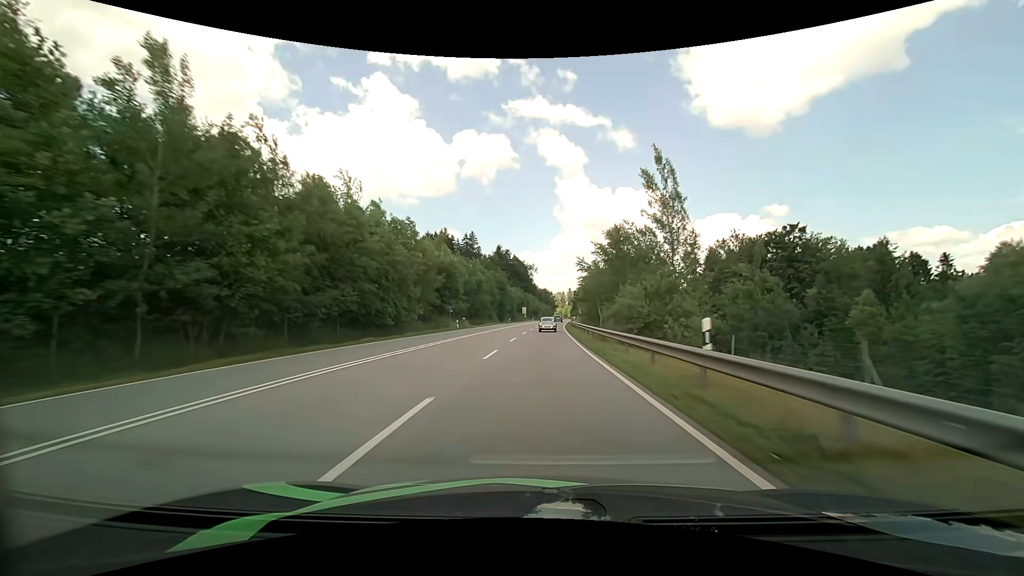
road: primary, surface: asphalt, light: Day
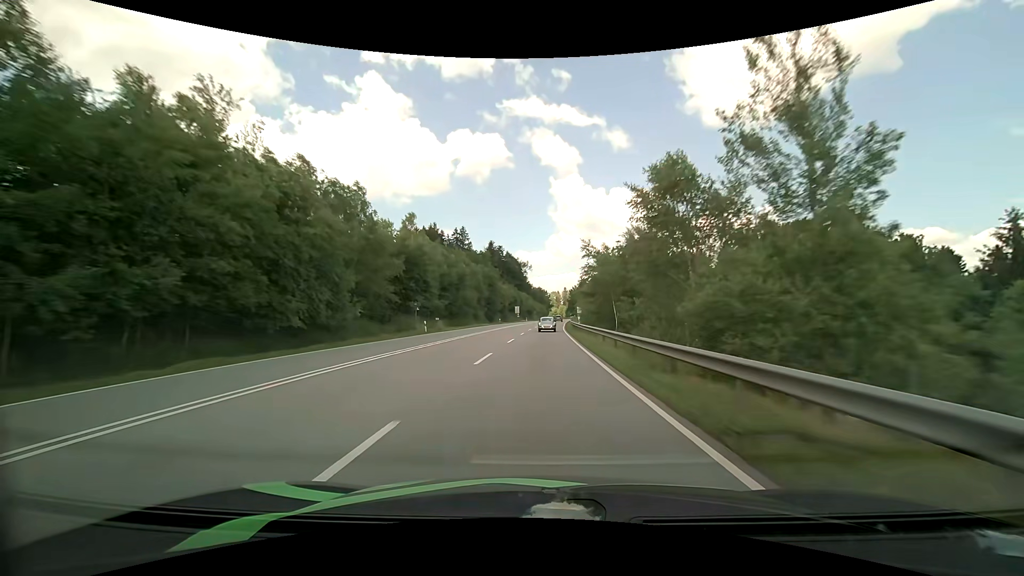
(+0.1, +13.7) m; +1°
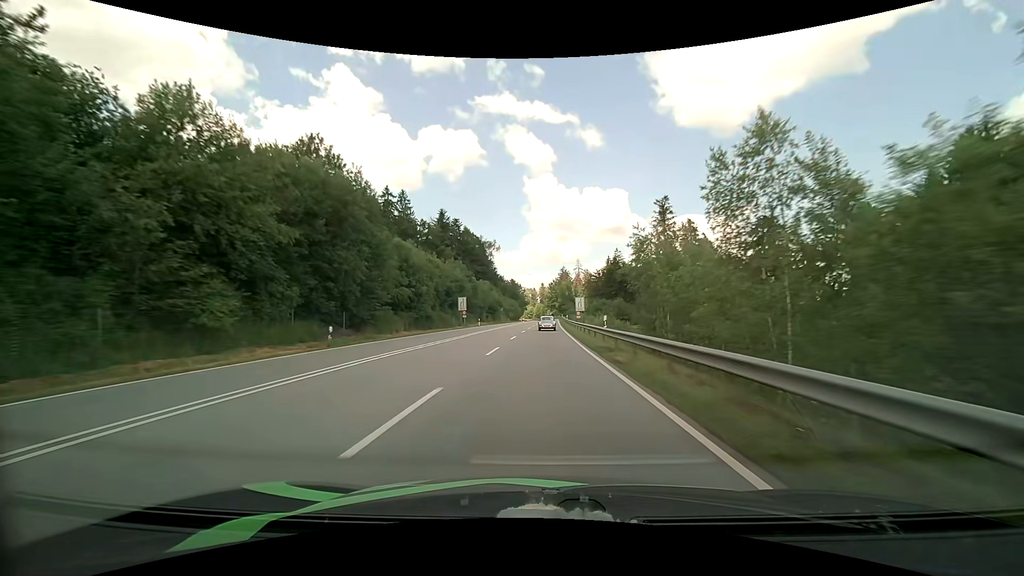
(+1.8, +68.5) m; +3°
(0, +10) (0, +20) (0, +30) (0, +40) (+1, +50) (+1, +60) (+1, +70) (+1, +80) (+2, +90) (+2, +100) m
